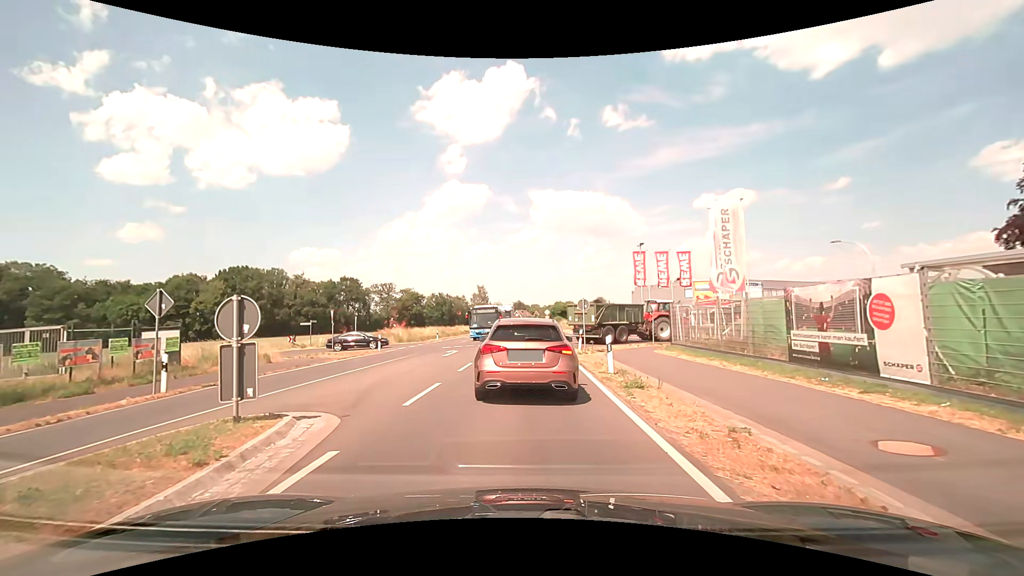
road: secondary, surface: asphalt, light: Day
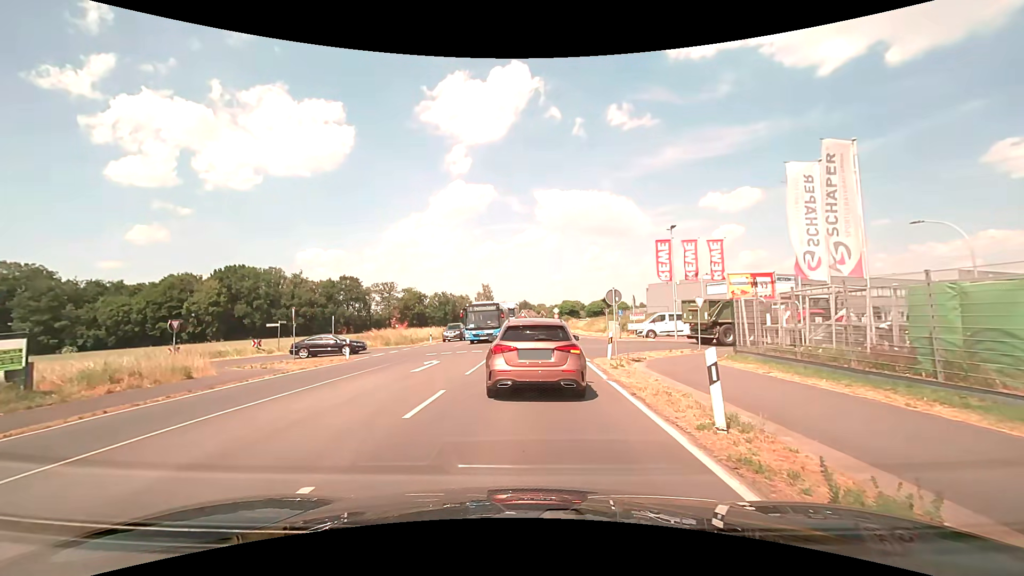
(0.0, +7.2) m; 0°
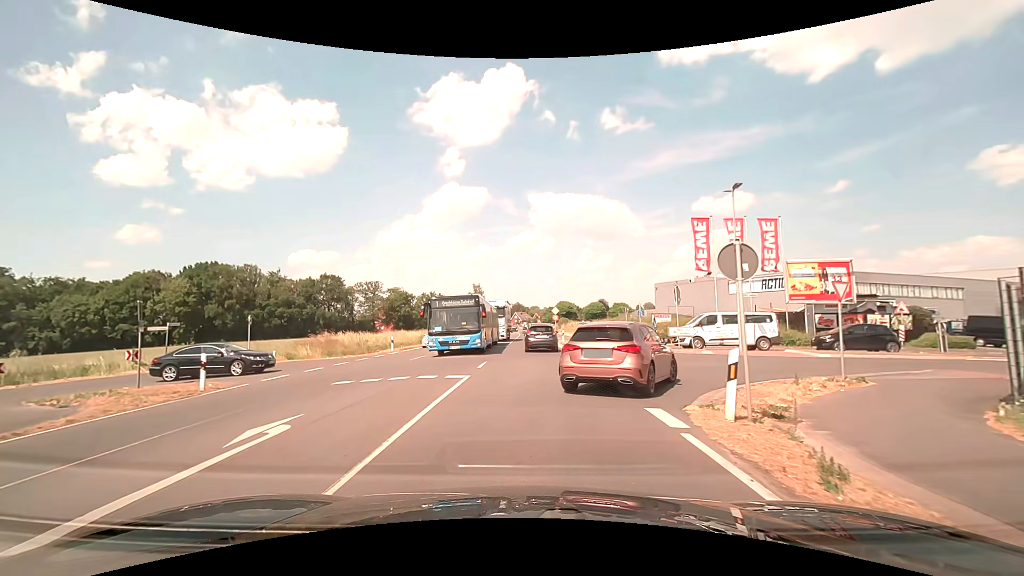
(0.0, +11.6) m; +1°
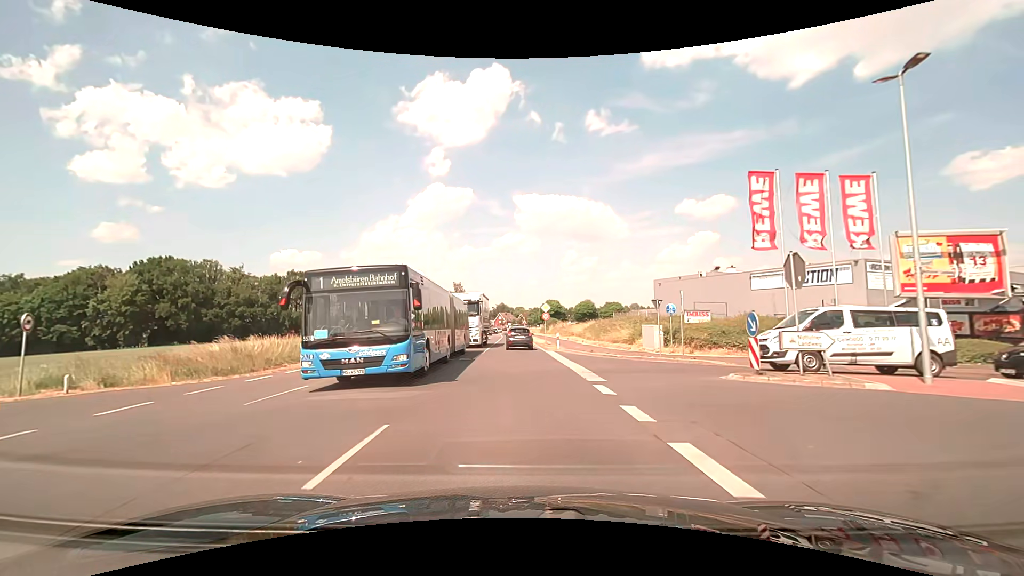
(+0.1, +12.1) m; +1°
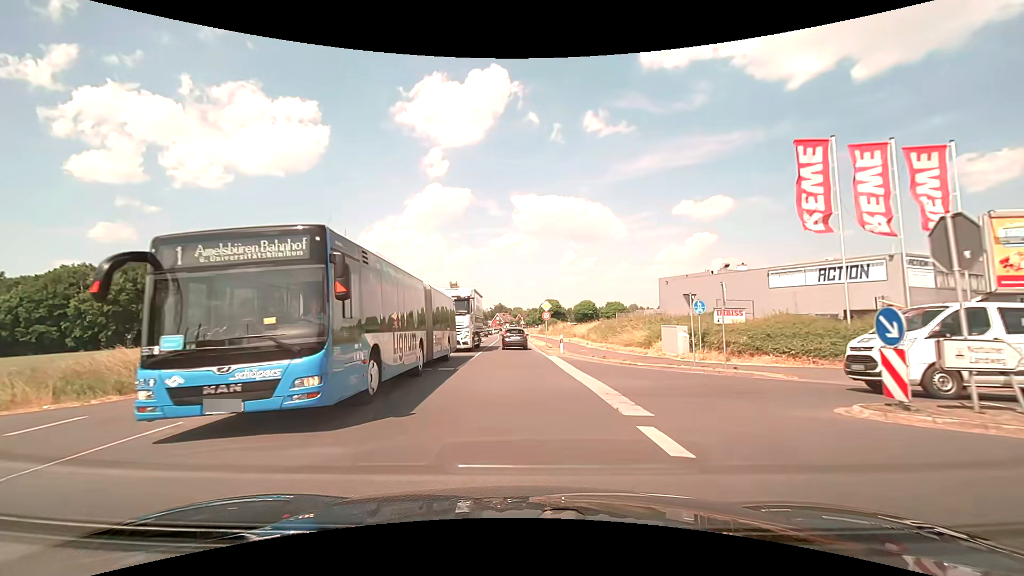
(0.0, +4.8) m; 0°
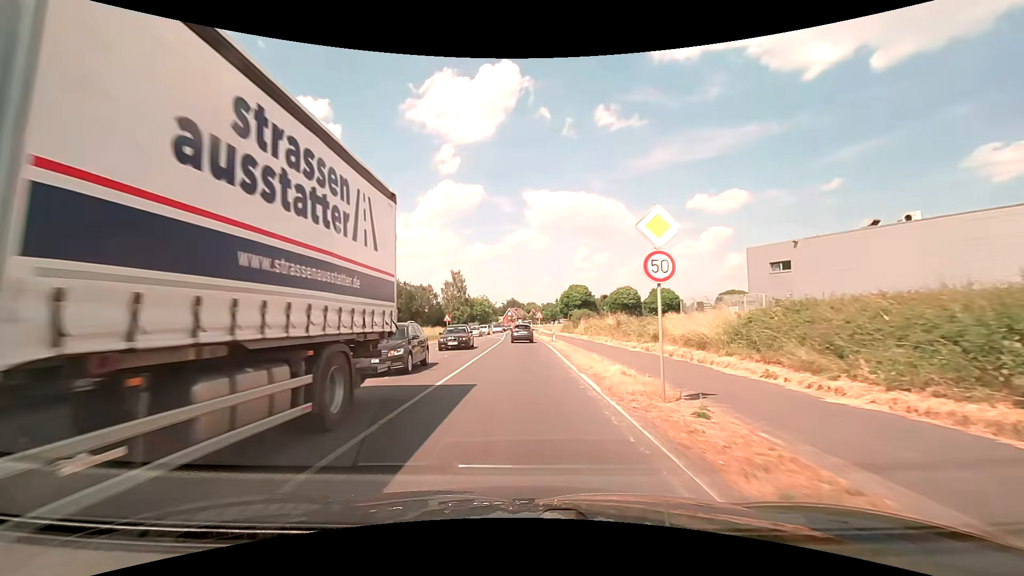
(-0.4, +29.5) m; -1°
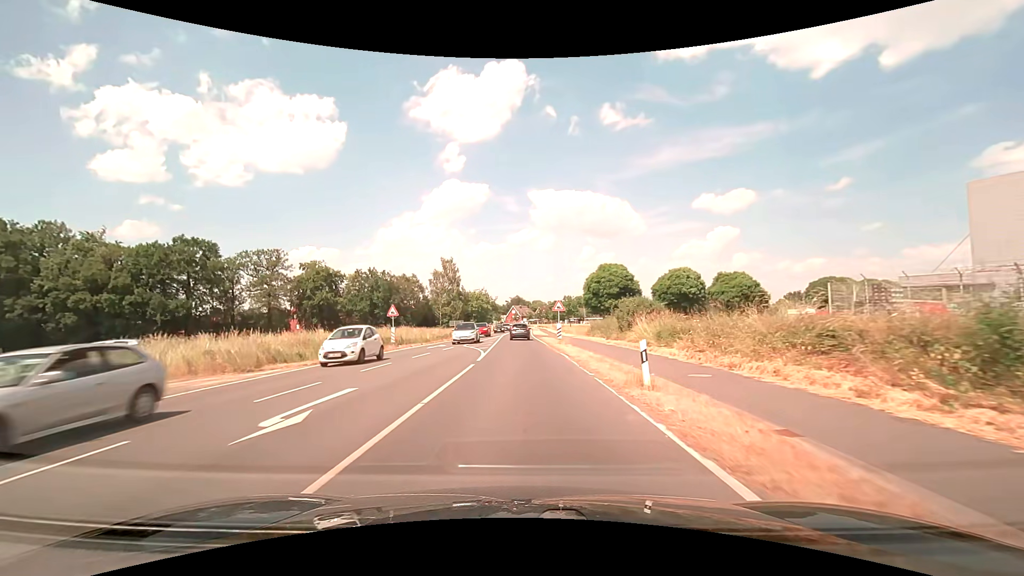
(-0.3, +27.7) m; -1°
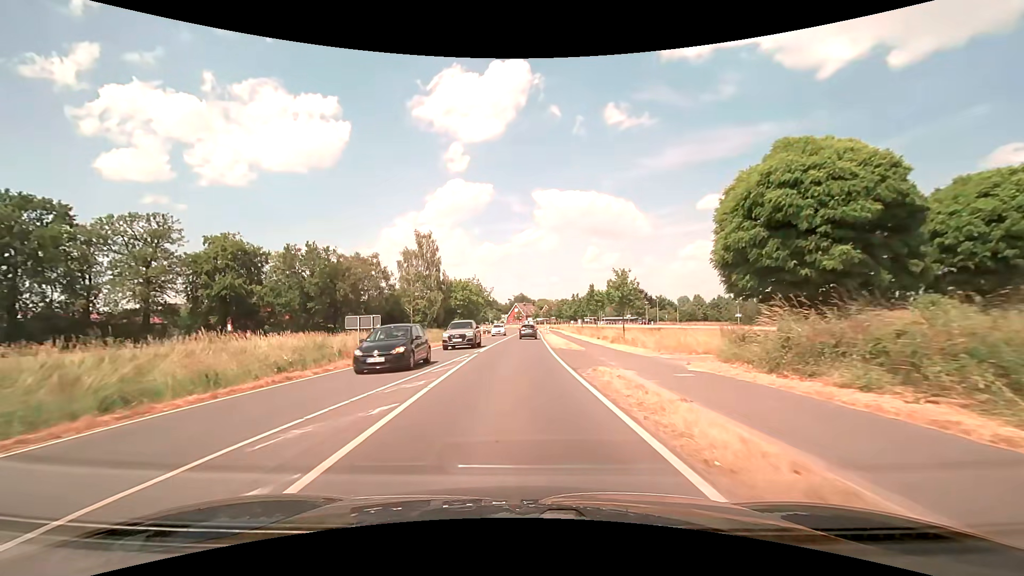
(-0.2, +37.0) m; -1°
(0, +10) (0, +20) (0, +30) (0, +40) (0, +50) (+1, +60) (+1, +70) (+1, +80) (+1, +90) (+1, +100) m
